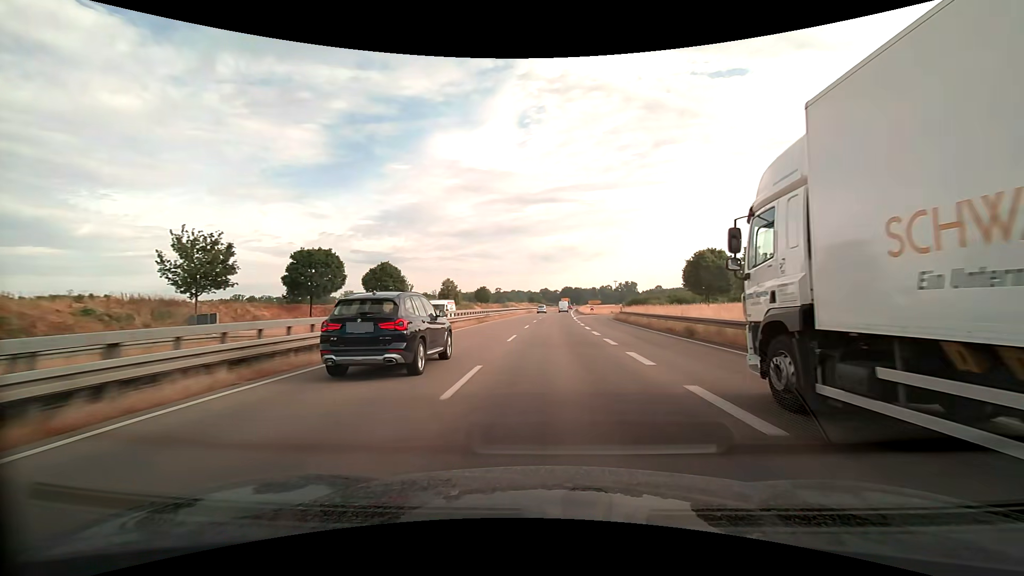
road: trunk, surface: asphalt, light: Day
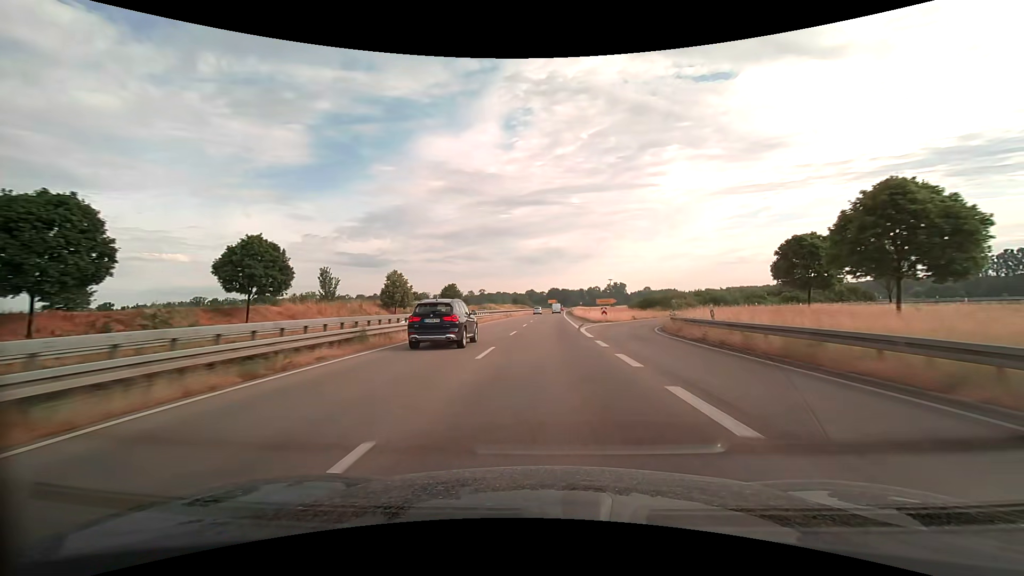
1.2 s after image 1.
(+0.4, +30.3) m; +1°
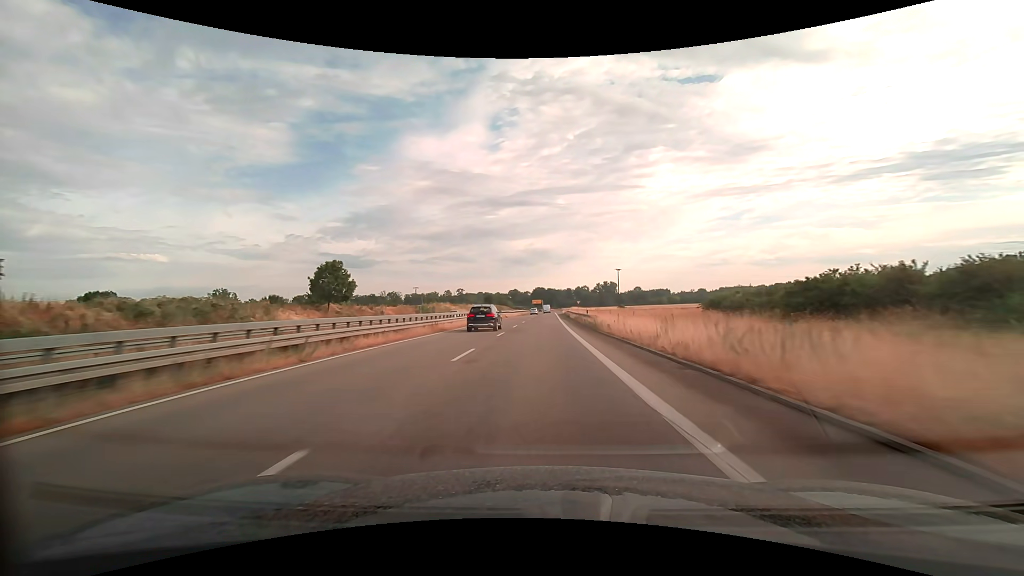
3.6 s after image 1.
(+1.2, +60.6) m; +2°
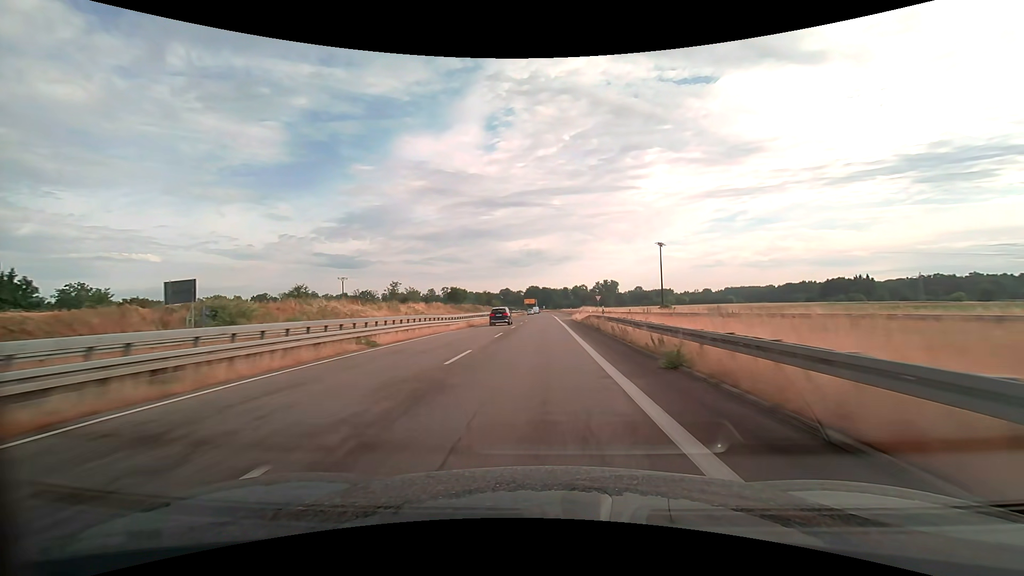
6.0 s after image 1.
(+0.4, +60.5) m; +1°
(0, +10) (0, +20) (0, +30) (0, +40) (0, +50) (0, +60) (0, +70) (0, +80) (0, +90) (0, +100) m
